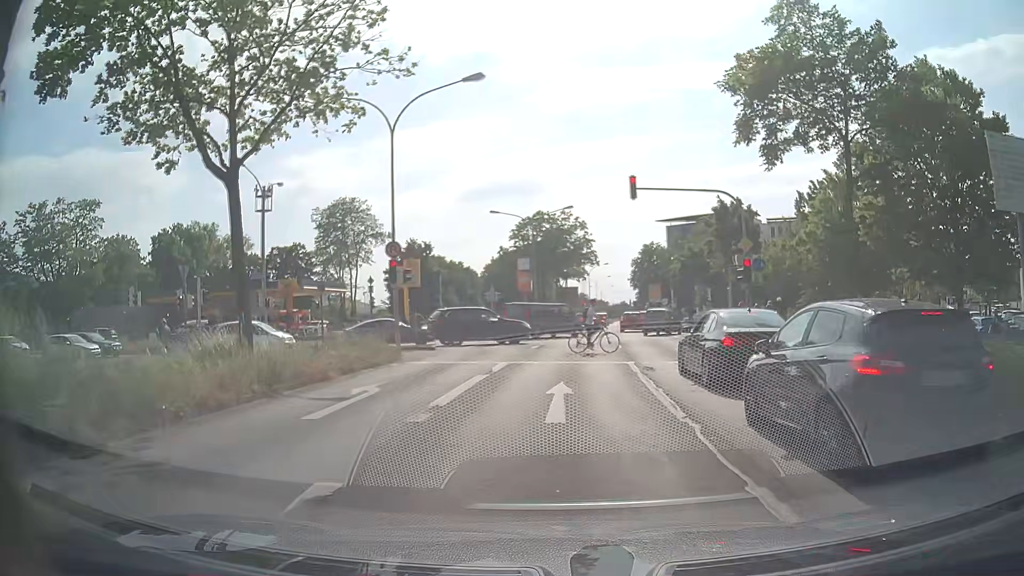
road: primary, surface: asphalt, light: Day
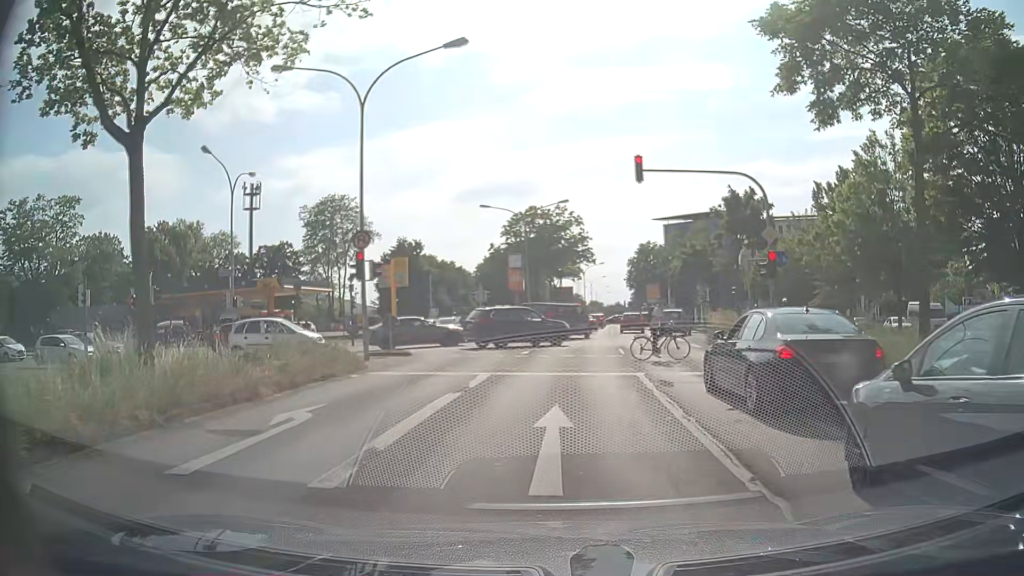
(+0.1, +3.2) m; +2°
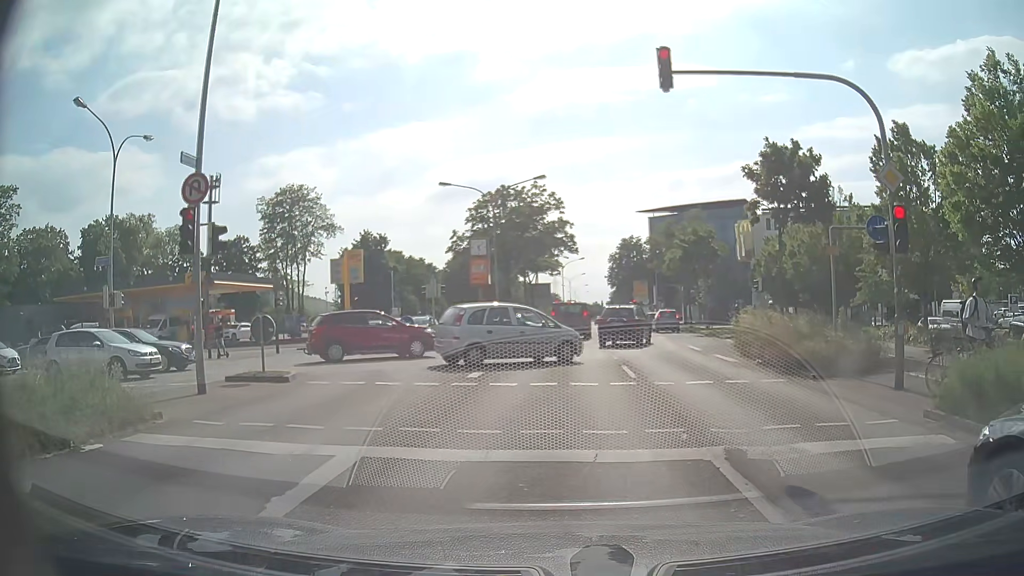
(+0.1, +8.5) m; +1°
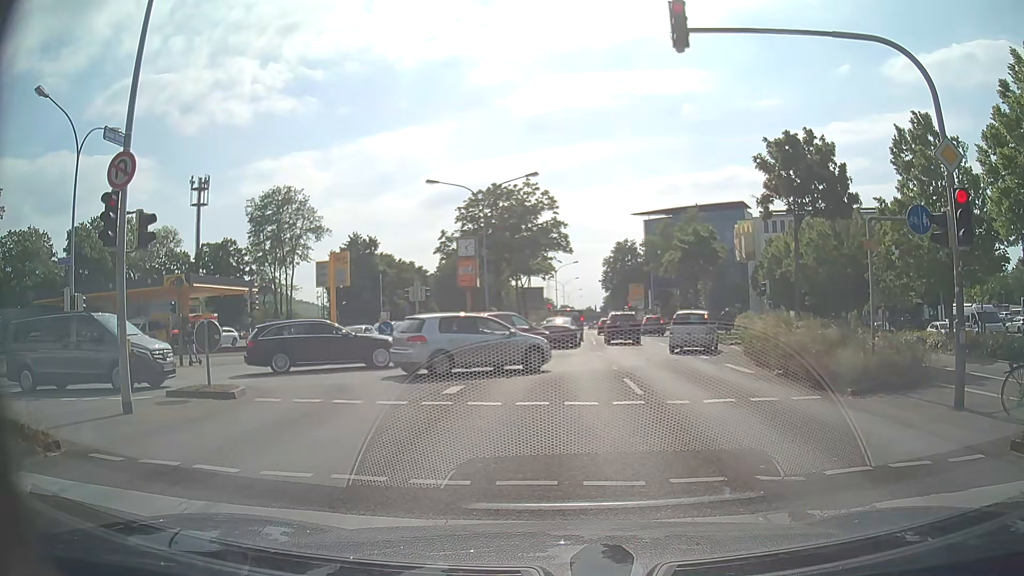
(+0.1, +2.0) m; +3°
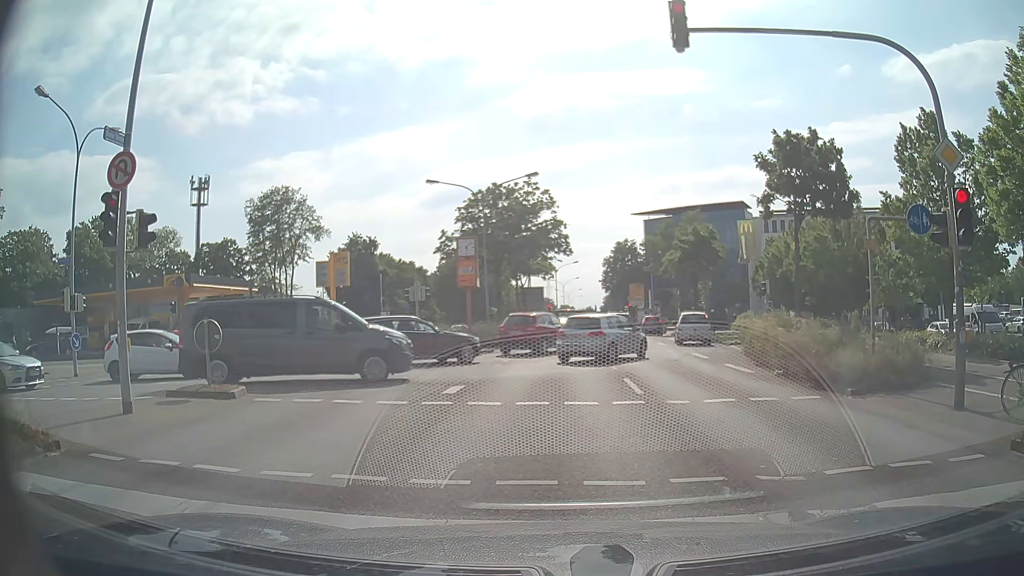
(0.0, 0.0) m; 0°
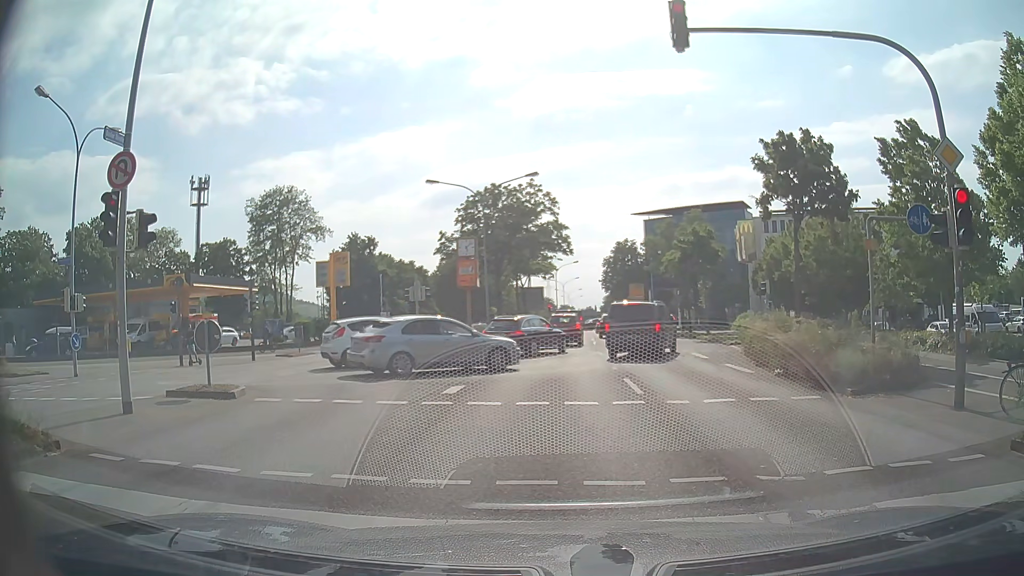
(0.0, 0.0) m; 0°
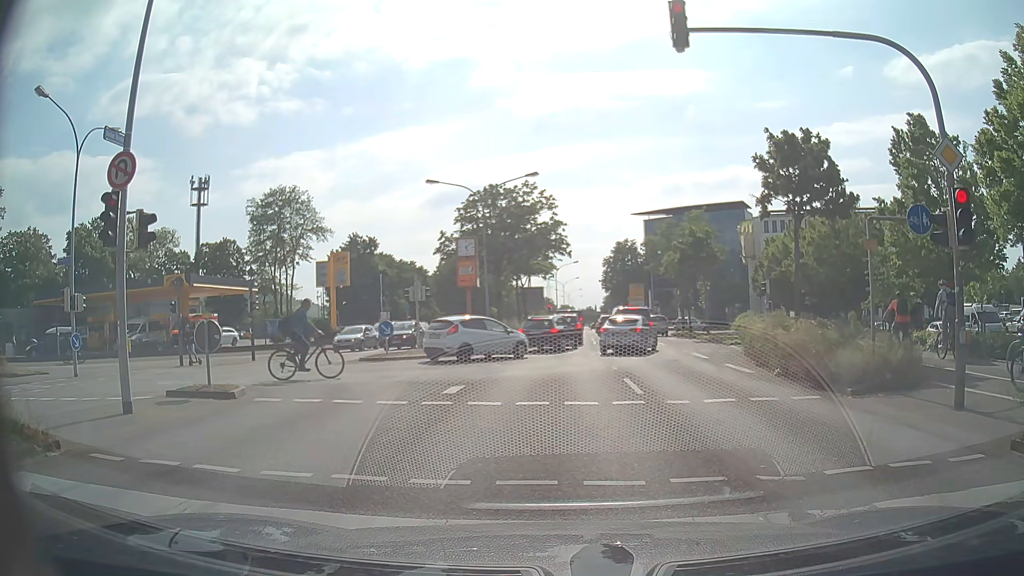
(0.0, 0.0) m; 0°
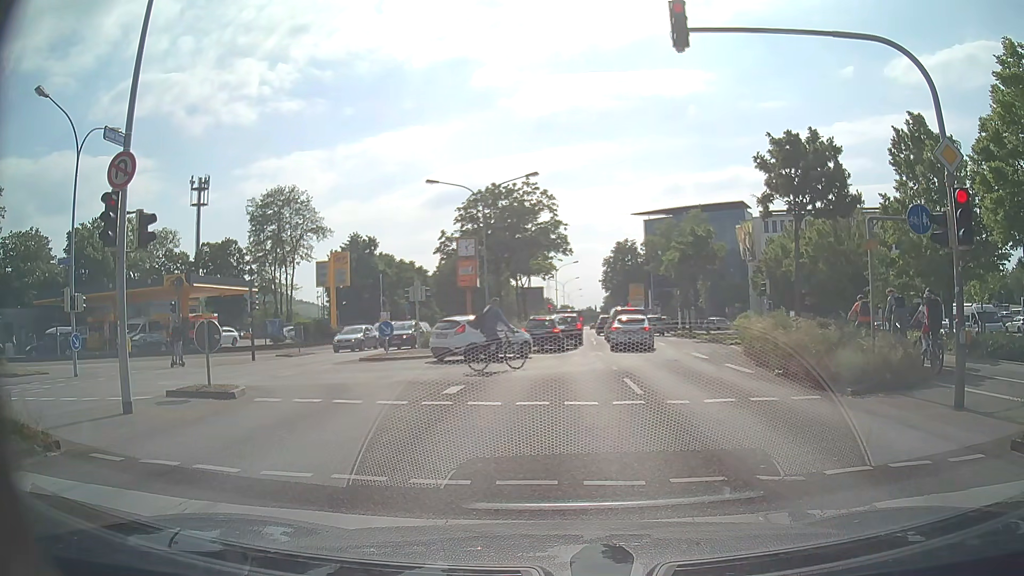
(0.0, 0.0) m; 0°
